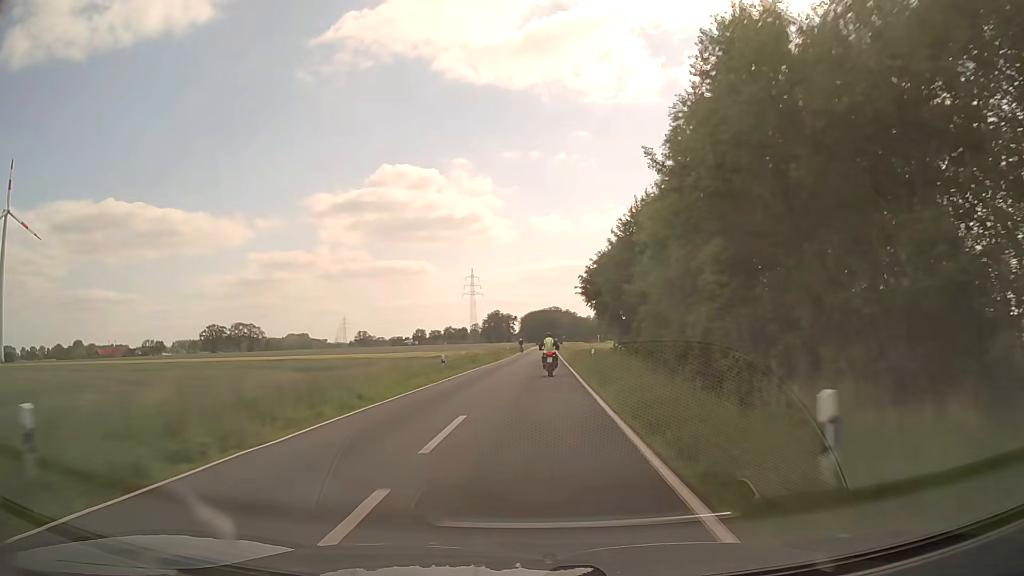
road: secondary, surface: asphalt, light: Day
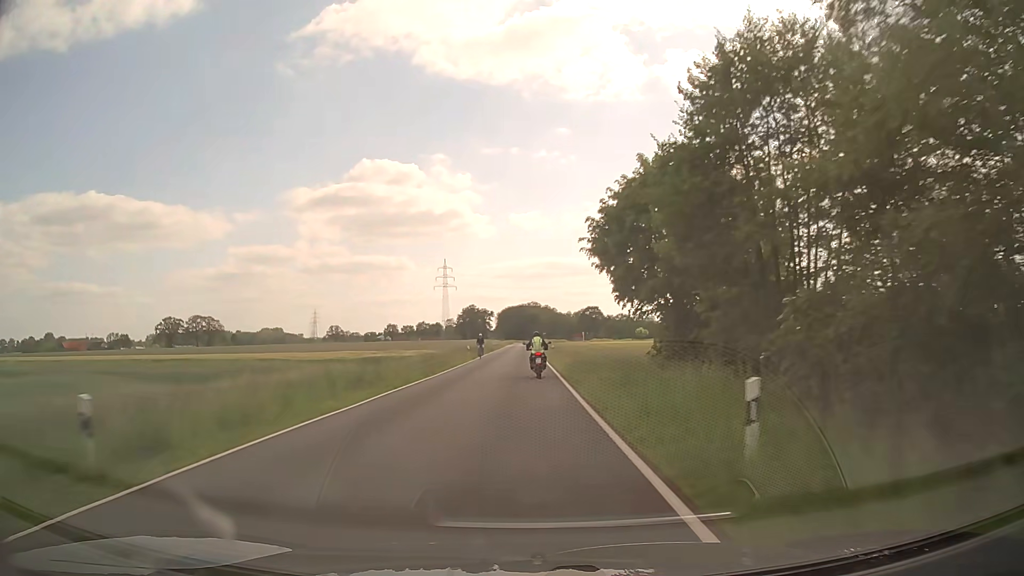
(+0.7, +26.4) m; +2°
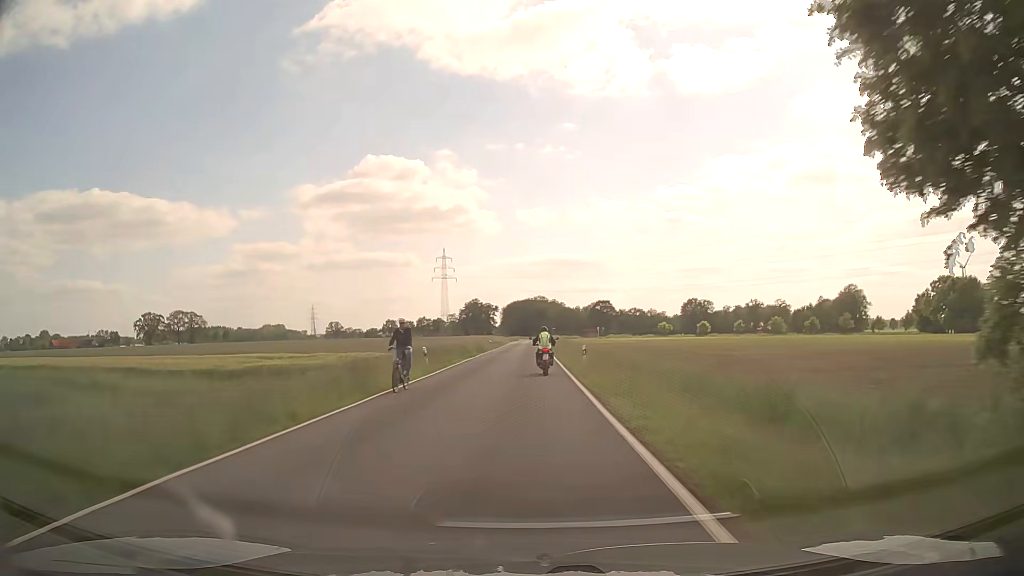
(-0.2, +26.5) m; -1°
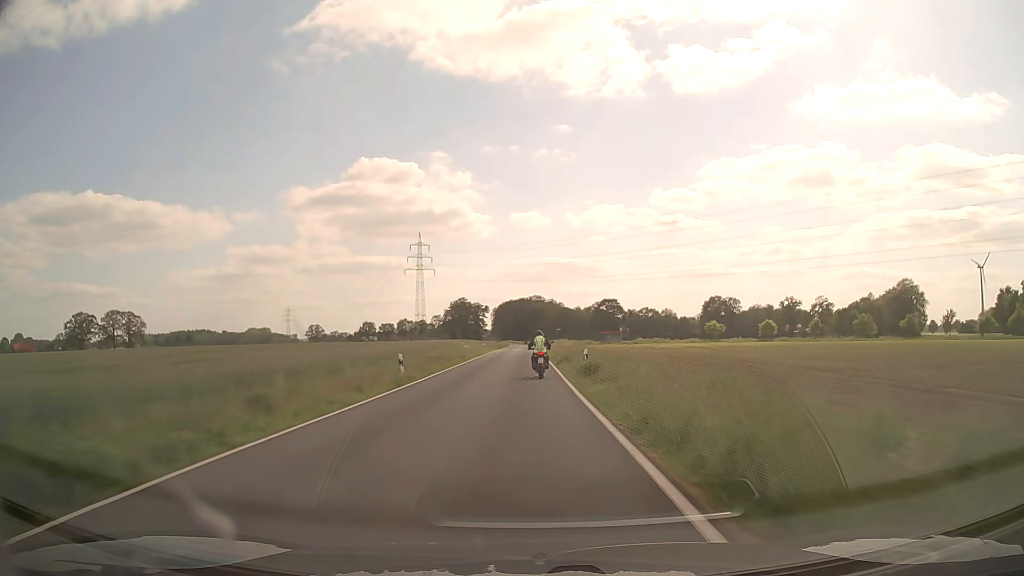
(+0.4, +53.4) m; +1°
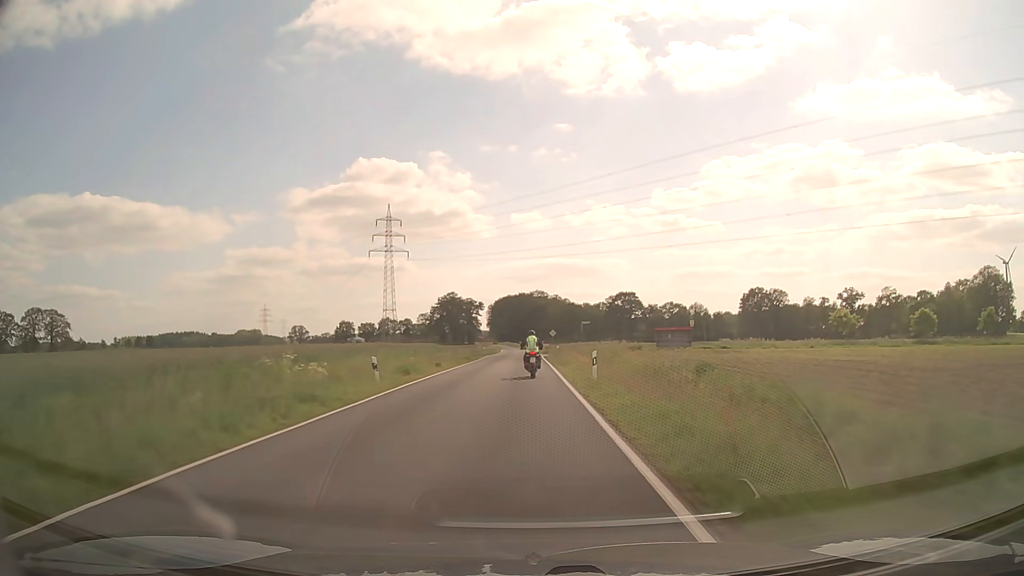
(0.0, +54.9) m; 0°
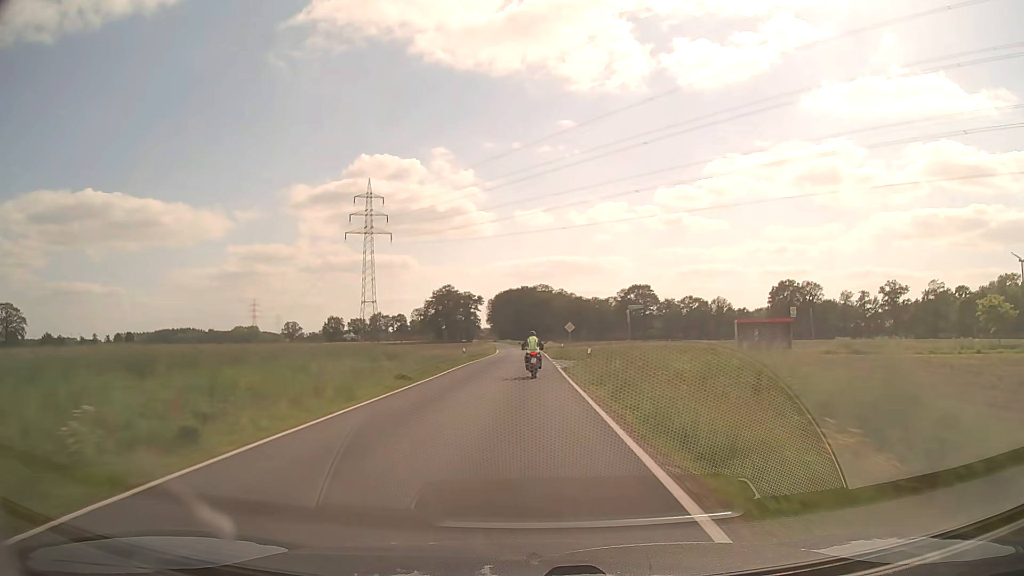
(-0.1, +27.6) m; 0°
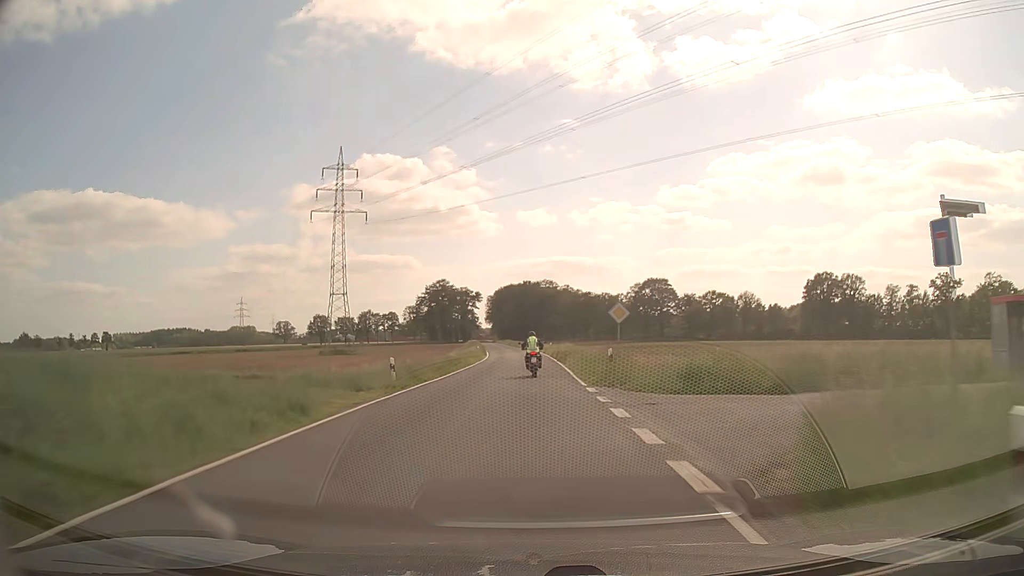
(-0.1, +27.7) m; 0°
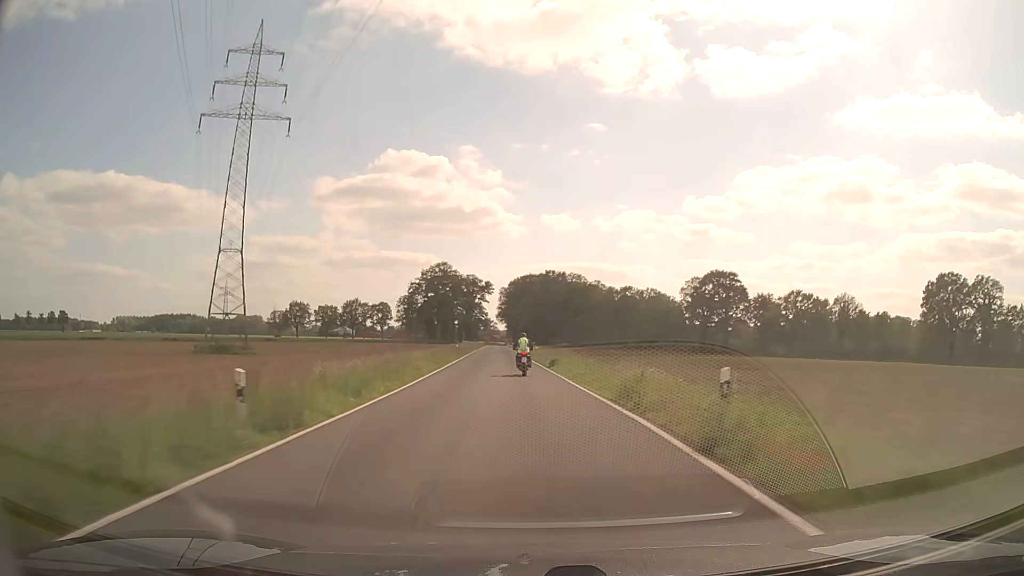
(-0.5, +56.8) m; -2°
(0, +10) (0, +20) (0, +30) (-1, +40) (-1, +50) (-1, +60) (-2, +70) (-2, +80) (-3, +90) (-3, +100) m
